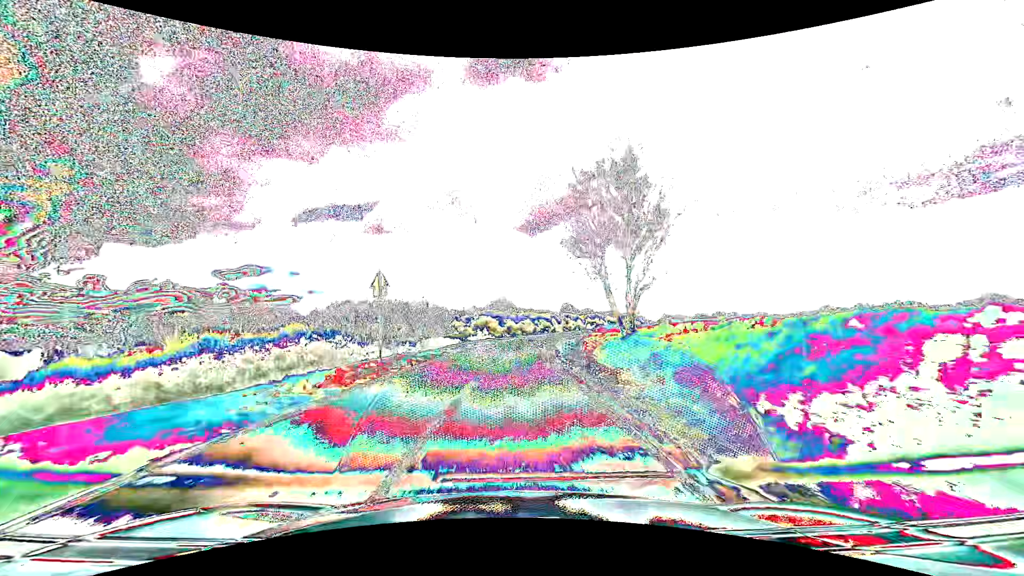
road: tertiary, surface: asphalt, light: Day
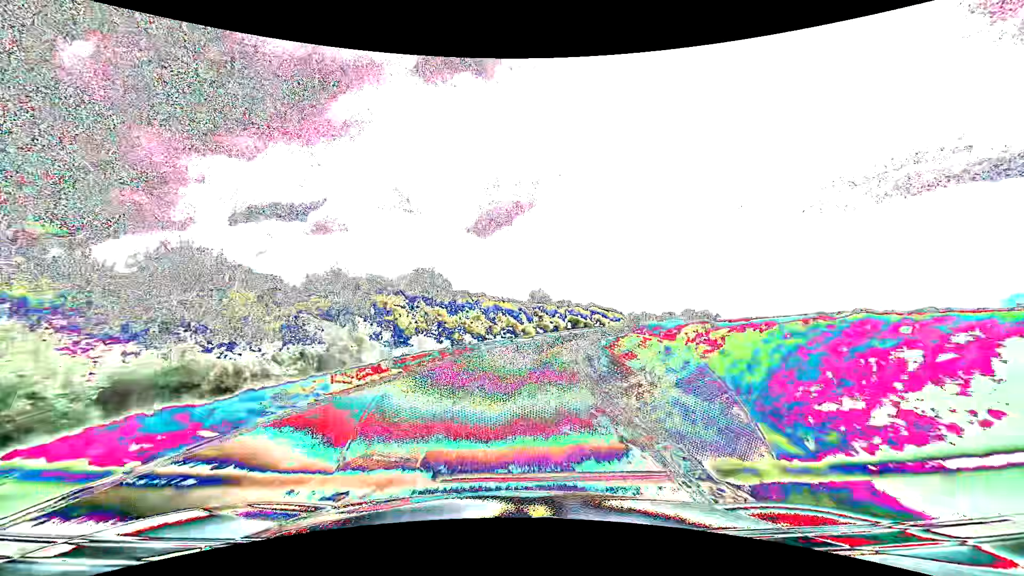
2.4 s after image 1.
(+1.6, +43.1) m; +5°
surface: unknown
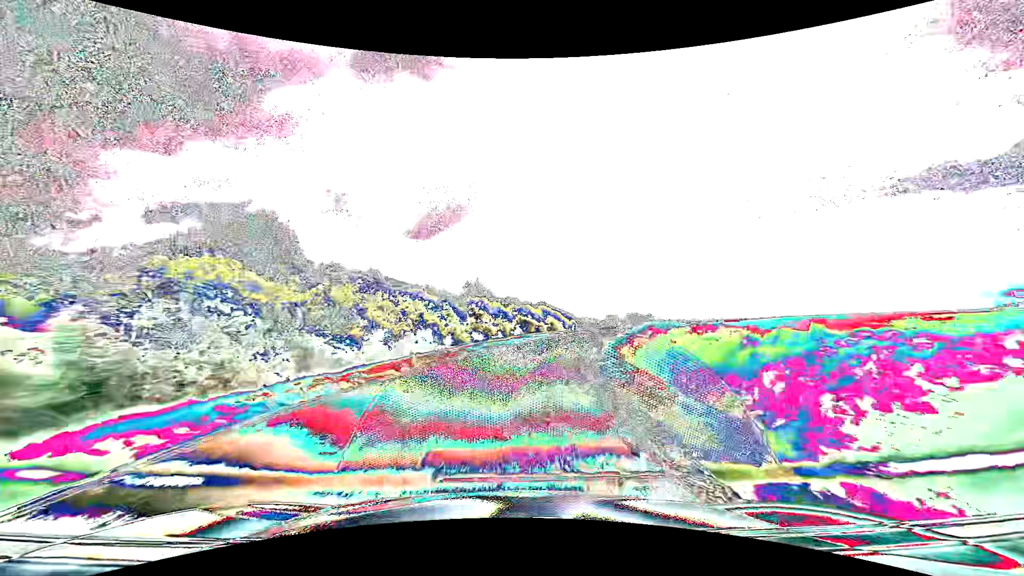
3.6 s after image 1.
(+1.2, +21.5) m; +7°
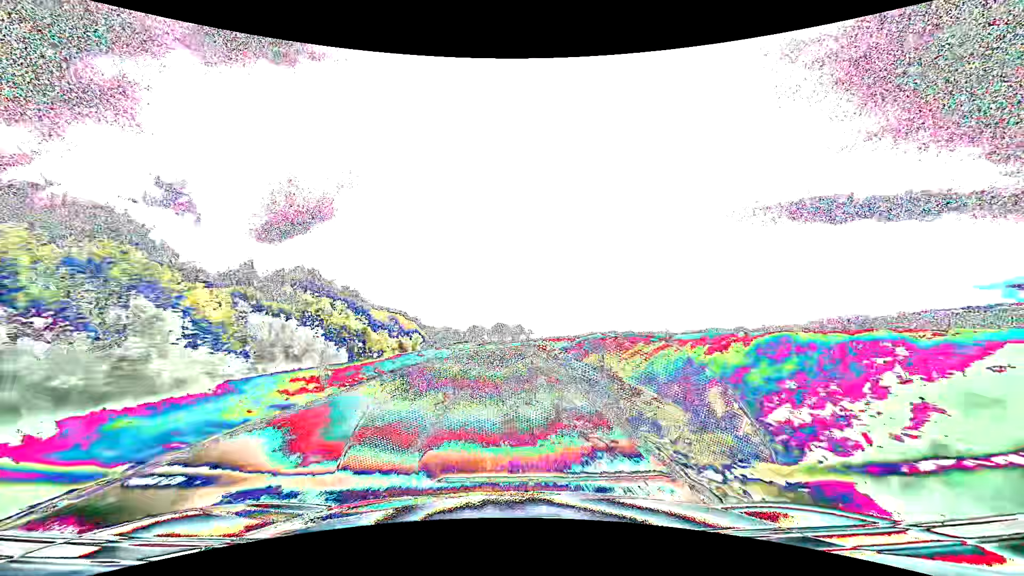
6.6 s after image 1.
(+8.6, +52.7) m; +16°
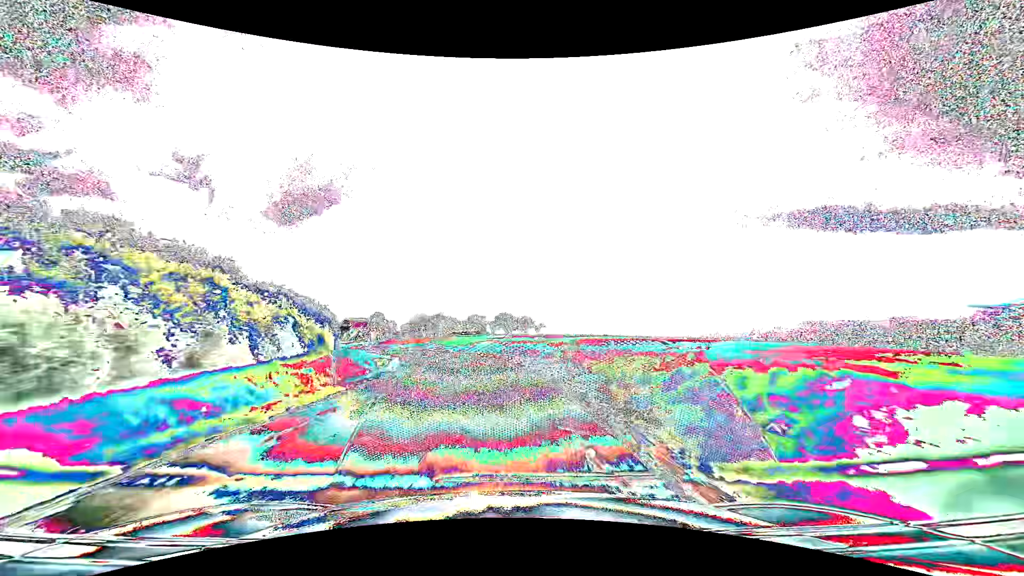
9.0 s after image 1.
(+0.1, +43.0) m; -1°
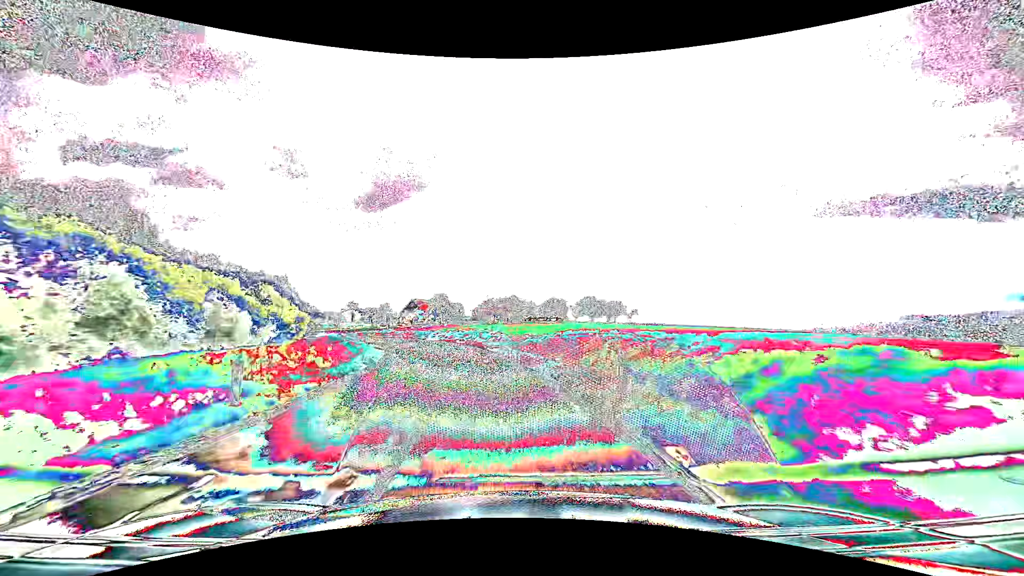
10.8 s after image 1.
(-2.1, +32.5) m; -8°
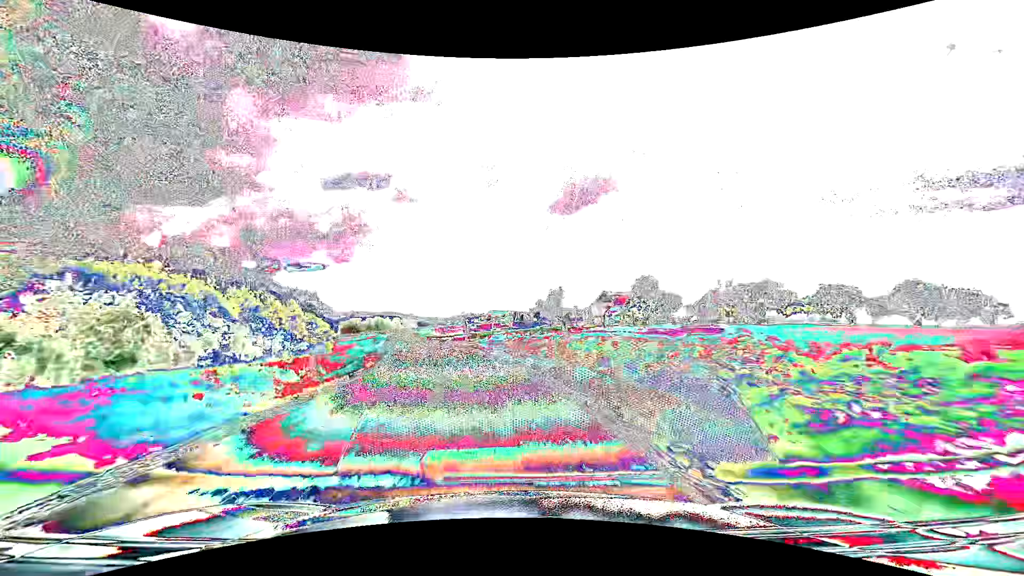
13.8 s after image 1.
(-9.5, +53.4) m; -22°
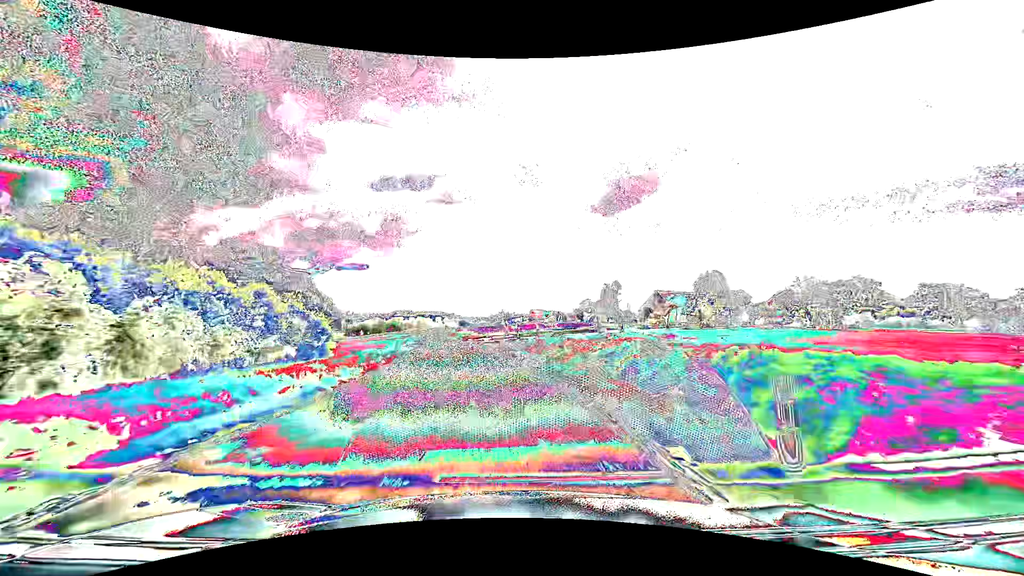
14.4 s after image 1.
(-0.5, +10.9) m; -5°
(0, +10) (-1, +20) (-2, +30) (-4, +40) (-5, +50) (-7, +60) (-8, +69) (-10, +79) (-11, +89) (-13, +99) m
